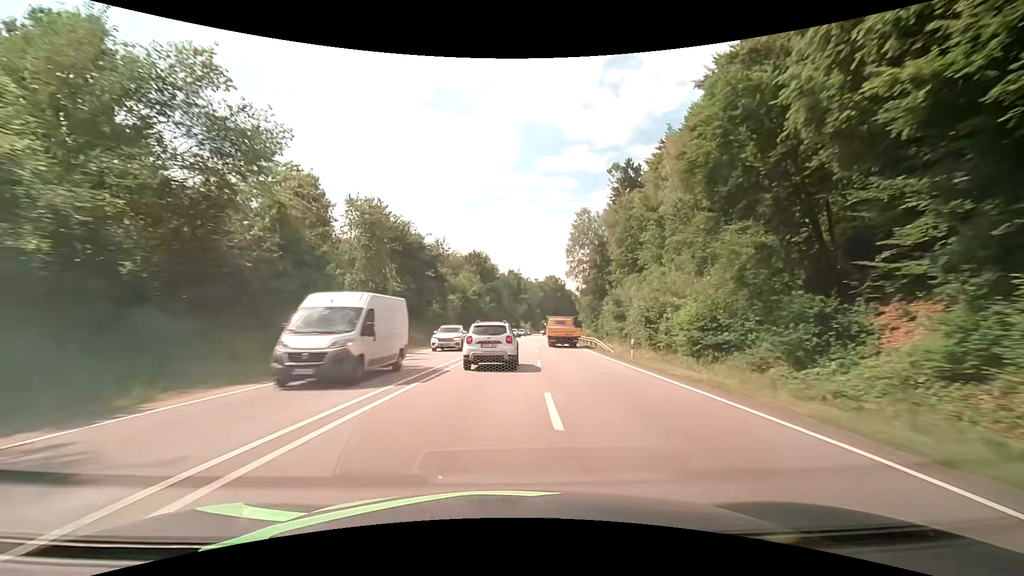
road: primary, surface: asphalt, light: Day
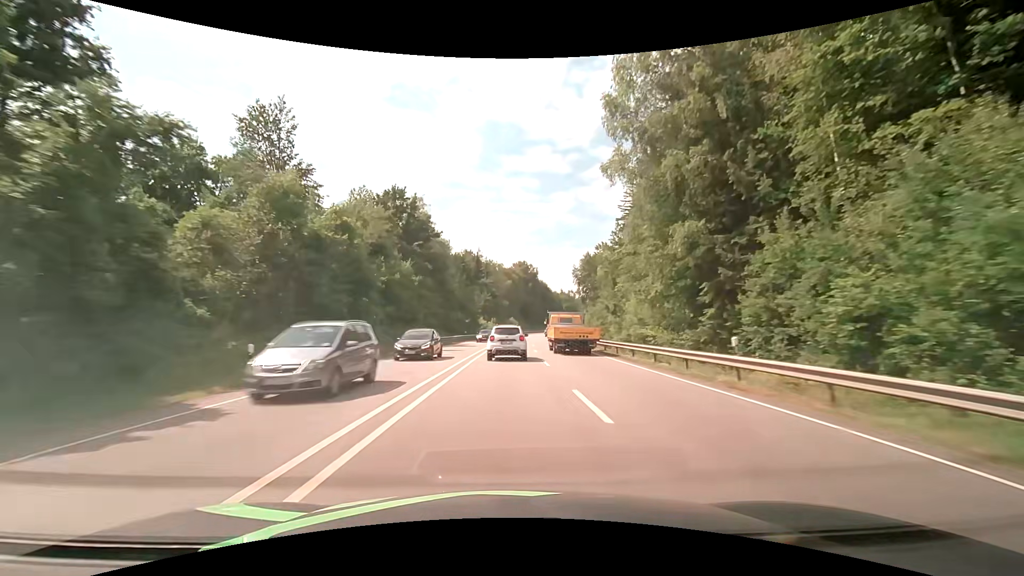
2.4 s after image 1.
(+2.0, +60.2) m; +4°
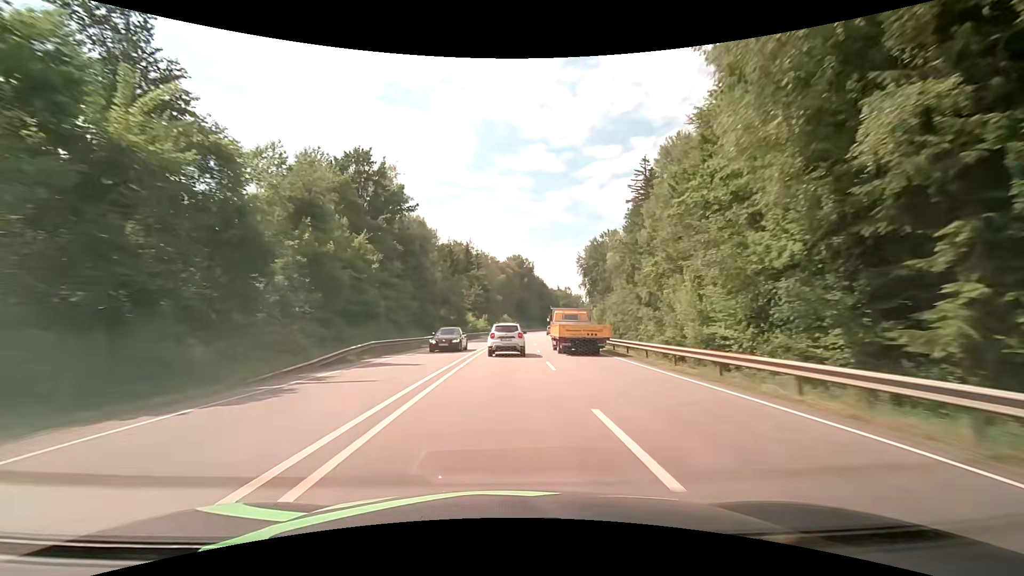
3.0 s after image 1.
(+0.1, +15.3) m; +1°
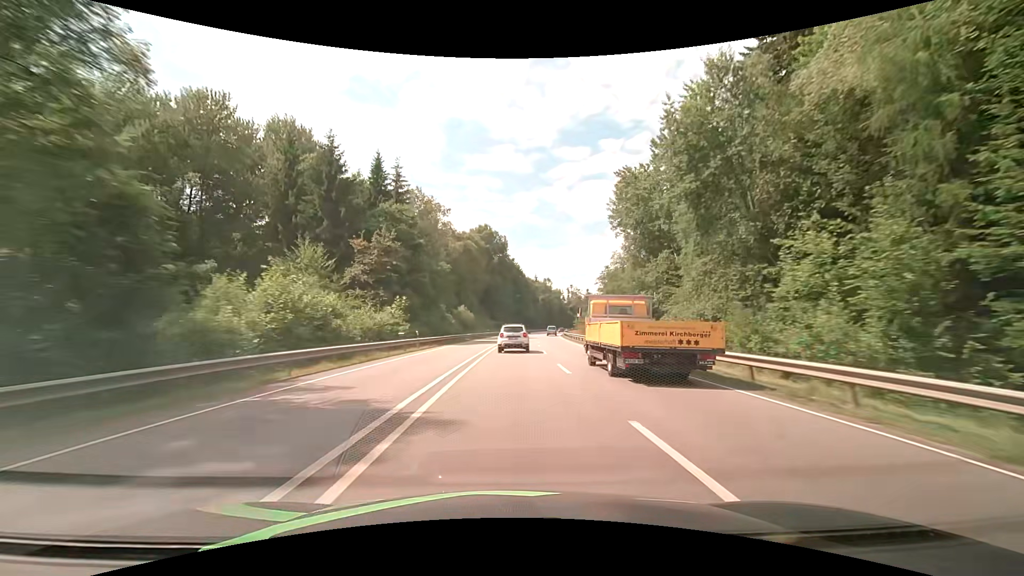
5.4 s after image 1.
(+1.4, +62.0) m; +4°
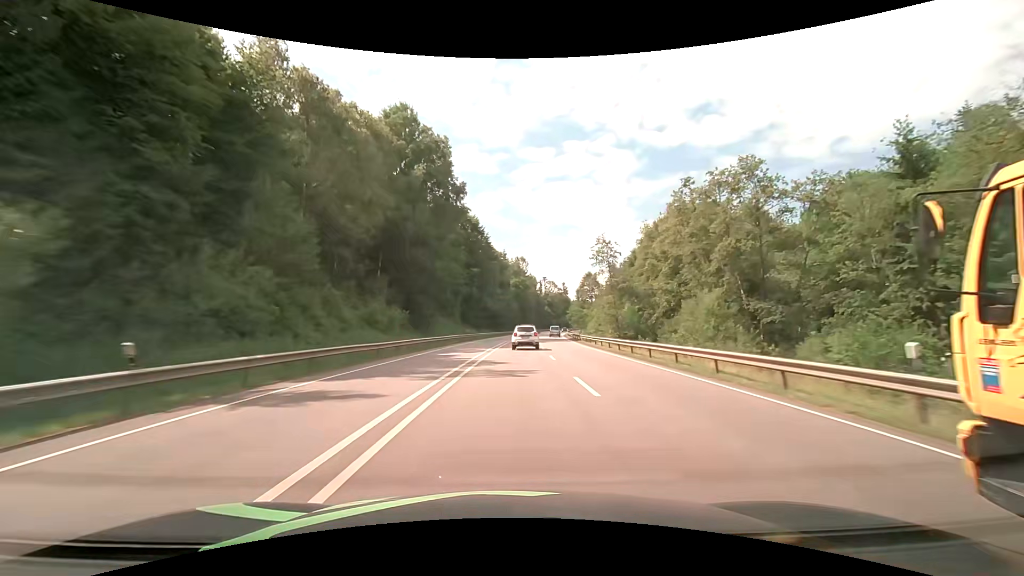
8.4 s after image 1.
(+2.8, +78.3) m; +4°
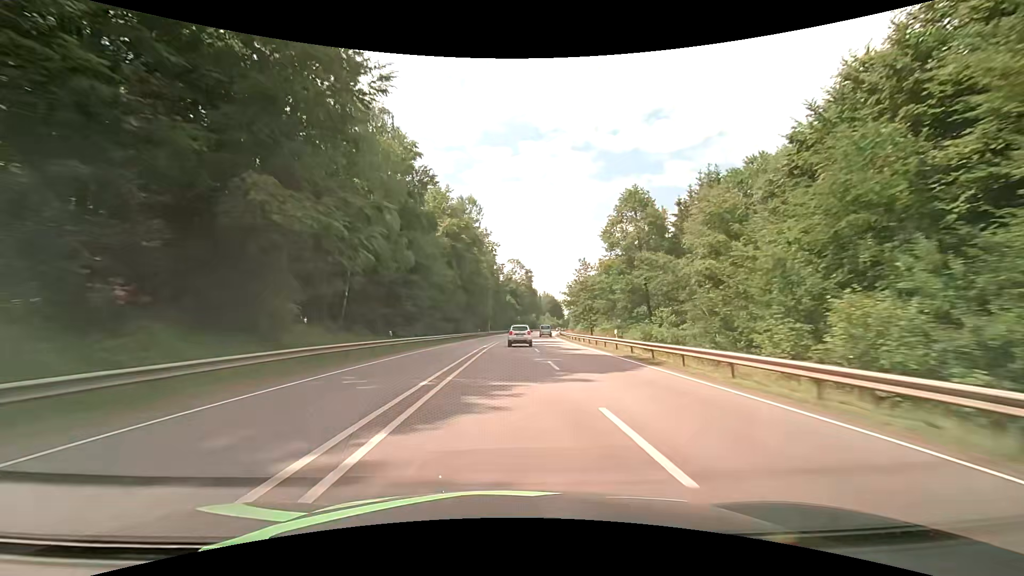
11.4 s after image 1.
(+3.9, +78.6) m; +6°
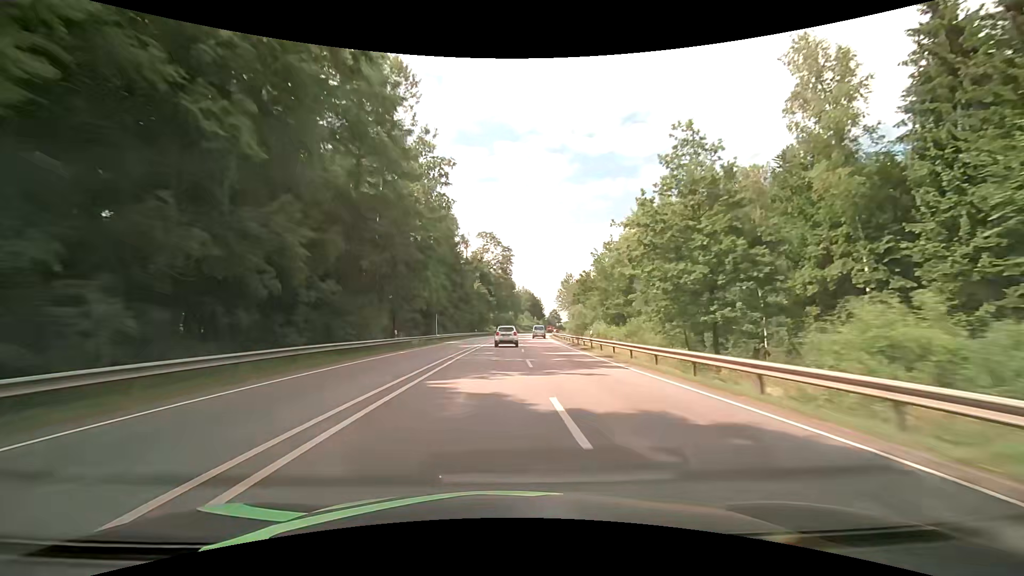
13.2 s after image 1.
(+1.1, +47.4) m; +3°
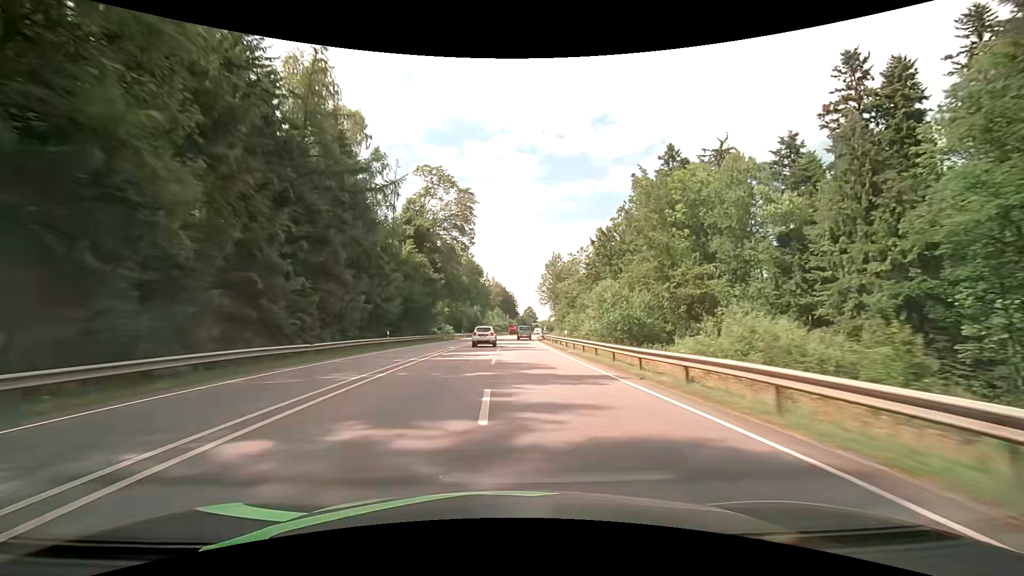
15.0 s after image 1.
(+1.7, +47.3) m; +4°
(0, +10) (0, +20) (0, +30) (+1, +40) (+1, +50) (+1, +60) (+2, +70) (+2, +80) (+3, +90) (+4, +100) m
